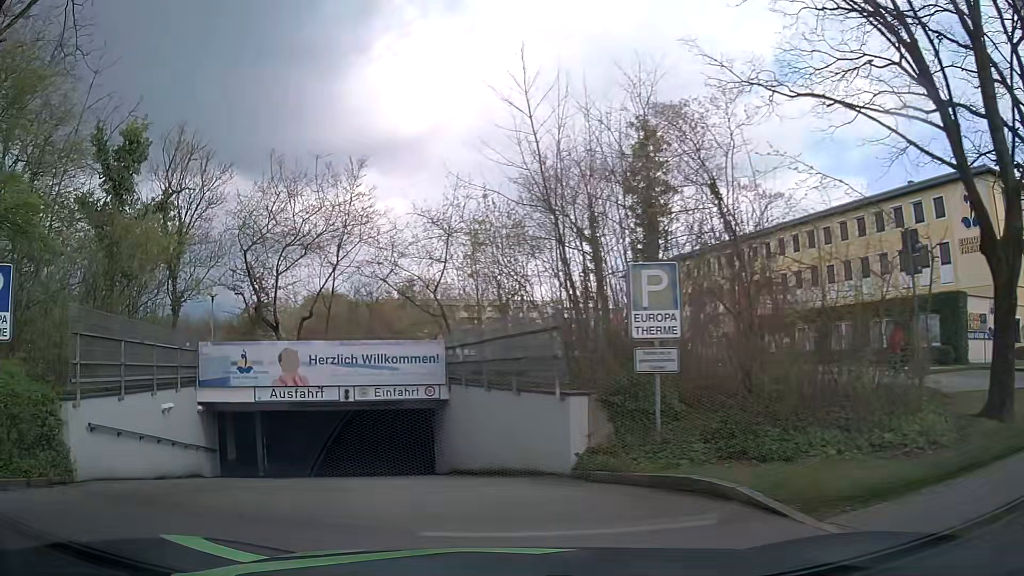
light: Day
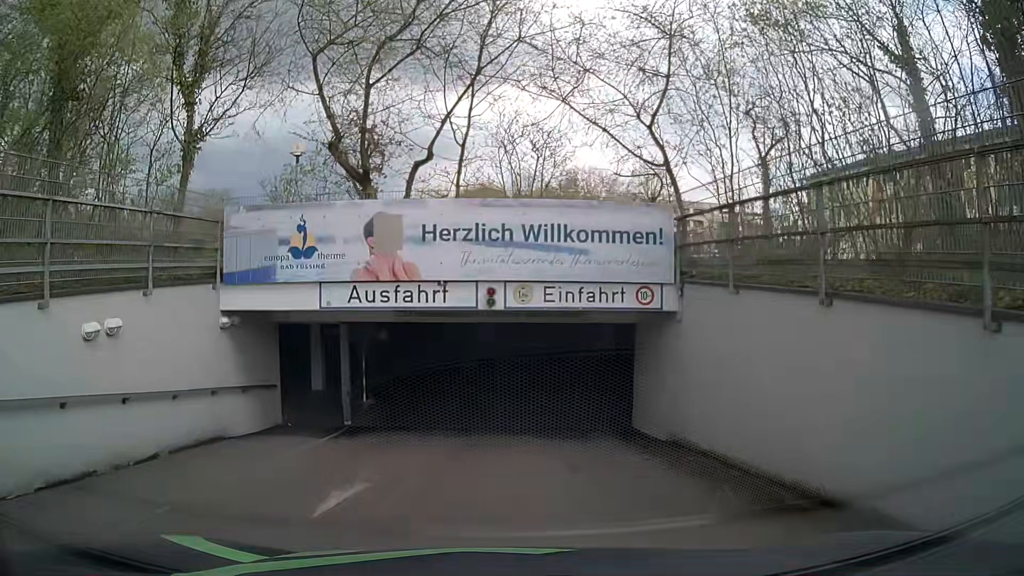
(-1.8, +8.6) m; -17°
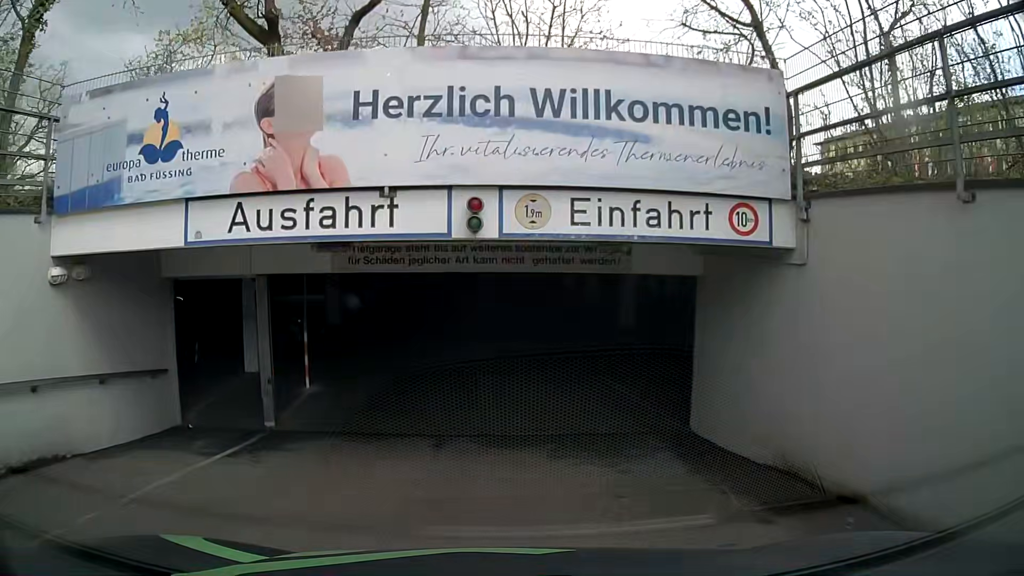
(+0.1, +4.6) m; -2°
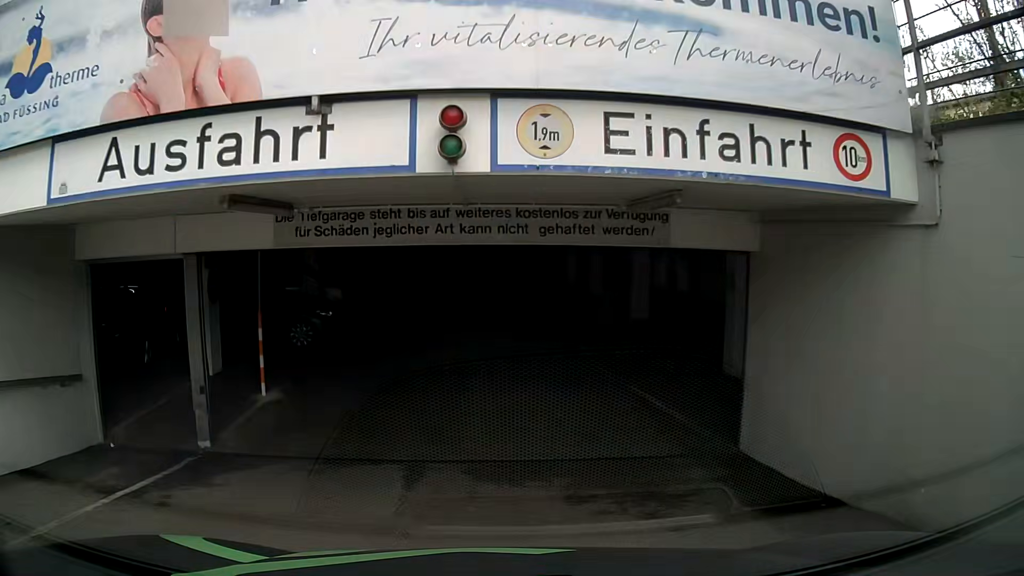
(+0.1, +2.2) m; +2°
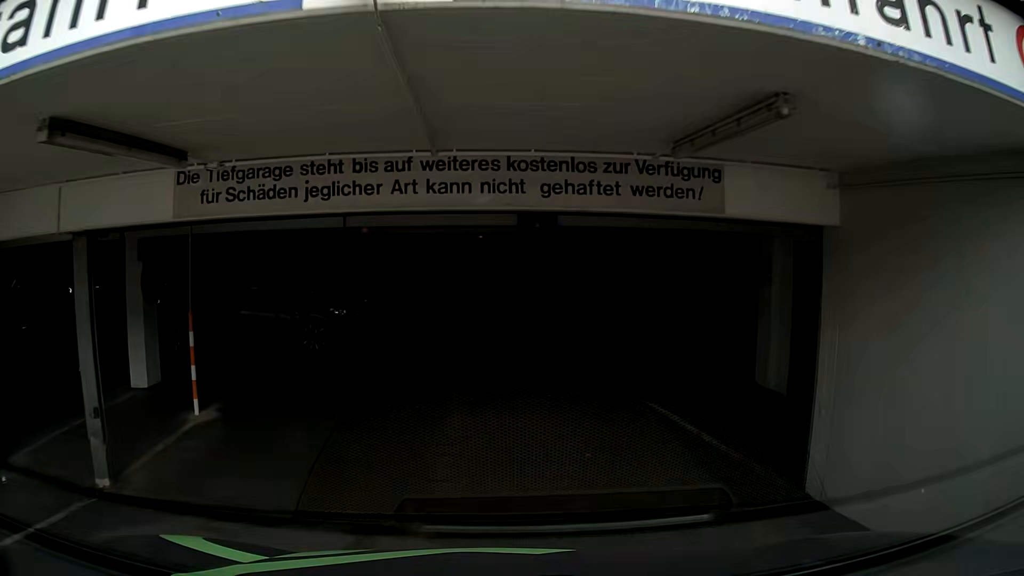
(0.0, +2.0) m; -1°
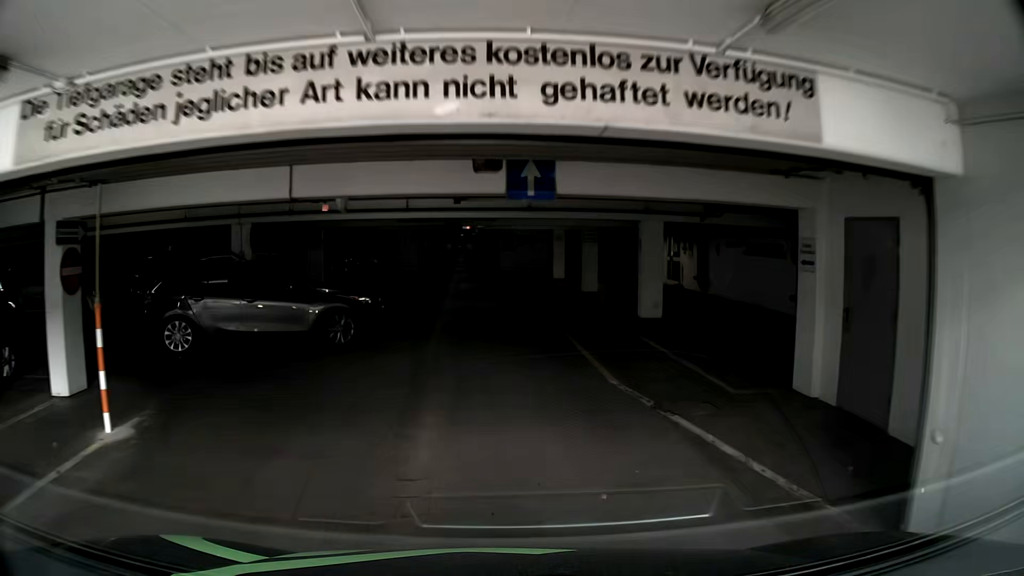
(+0.1, +1.8) m; +3°
